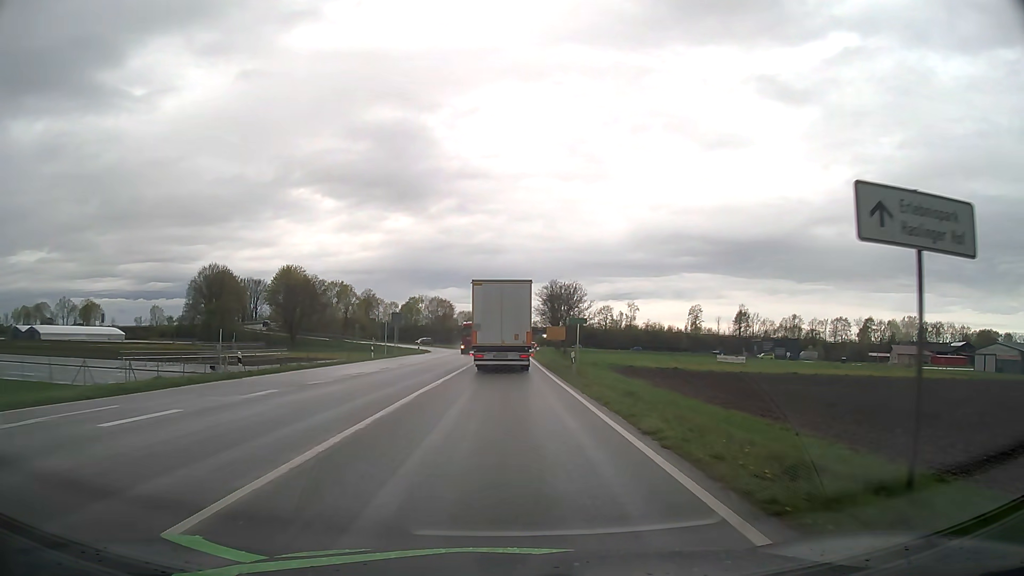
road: primary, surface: asphalt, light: Day
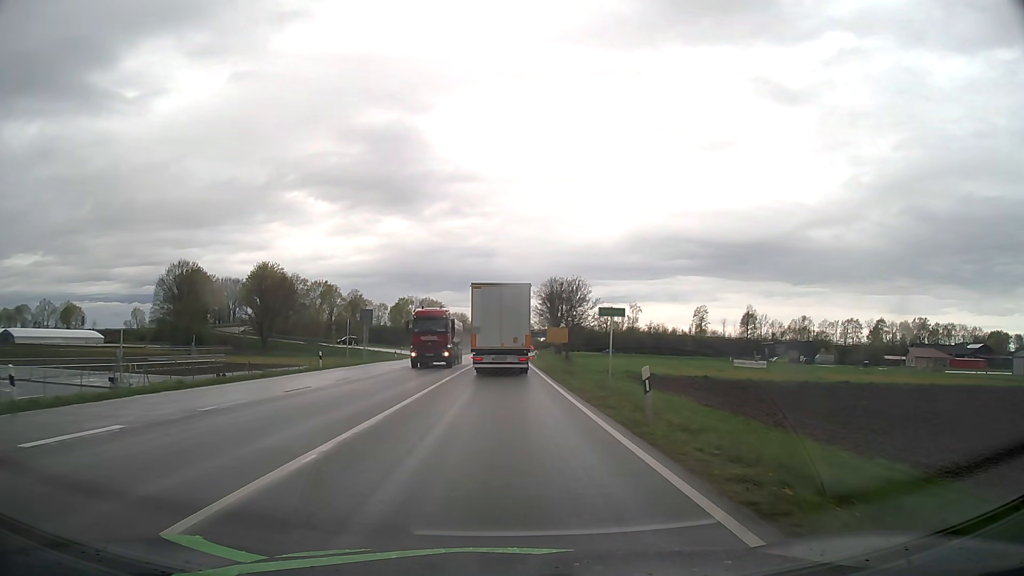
(0.0, +14.1) m; 0°
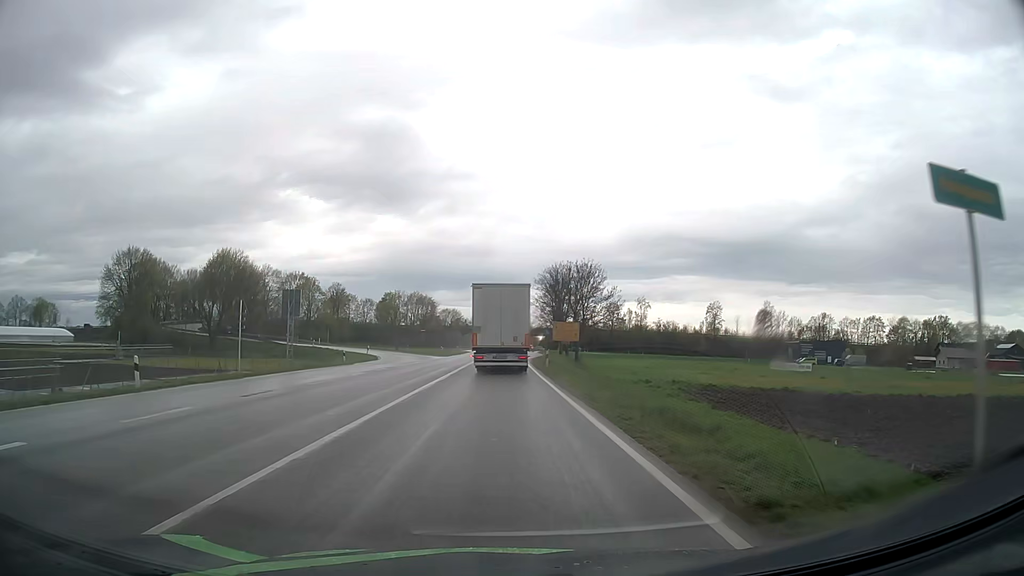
(+0.1, +21.0) m; +1°
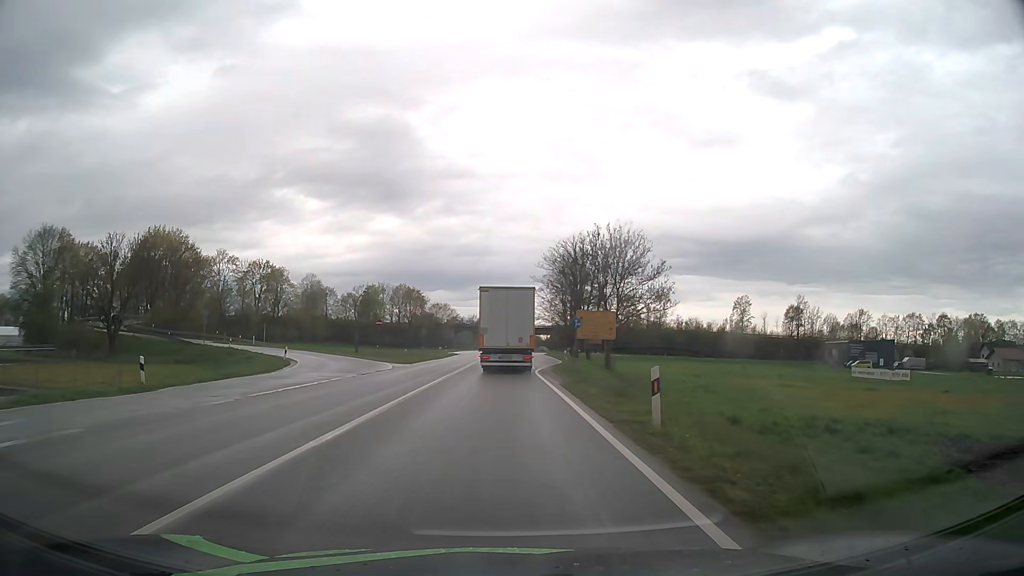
(-0.1, +28.6) m; 0°
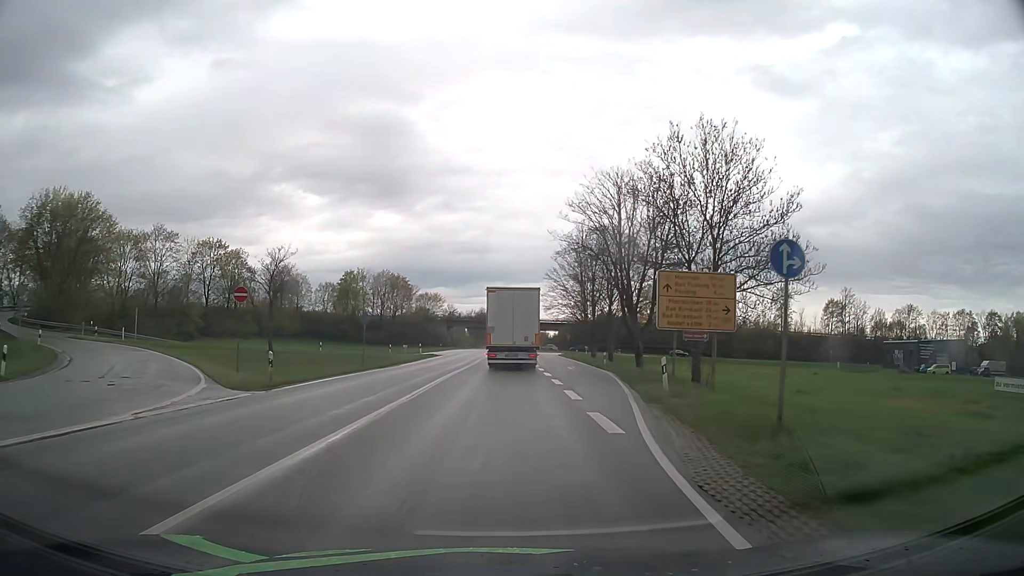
(-0.1, +29.6) m; 0°
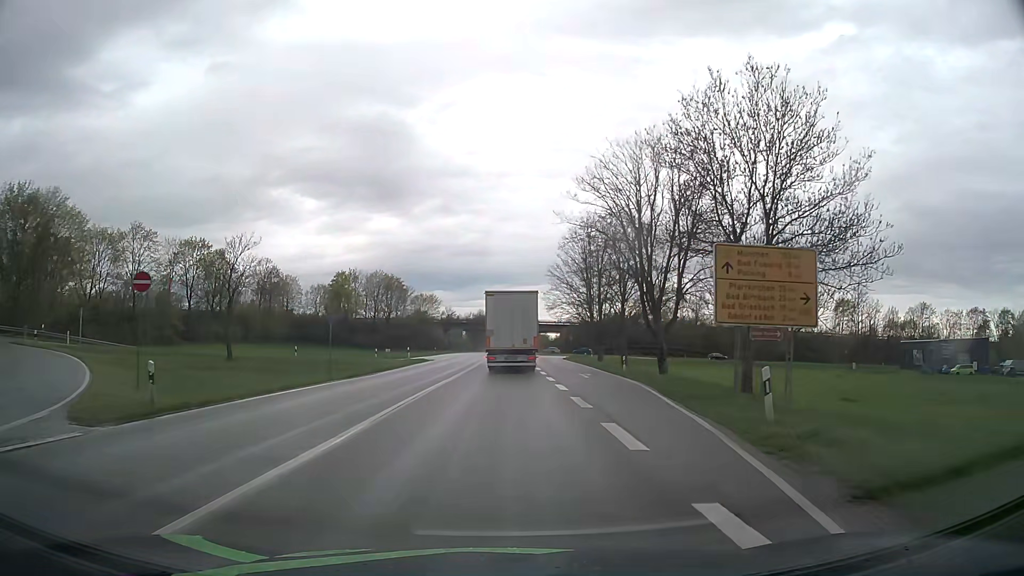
(0.0, +7.6) m; 0°
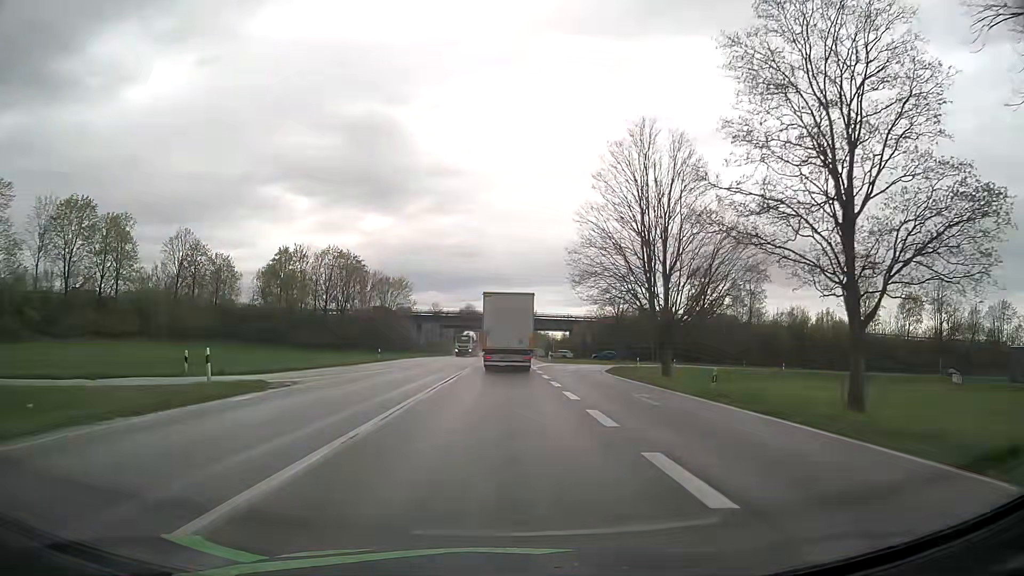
(0.0, +39.2) m; 0°
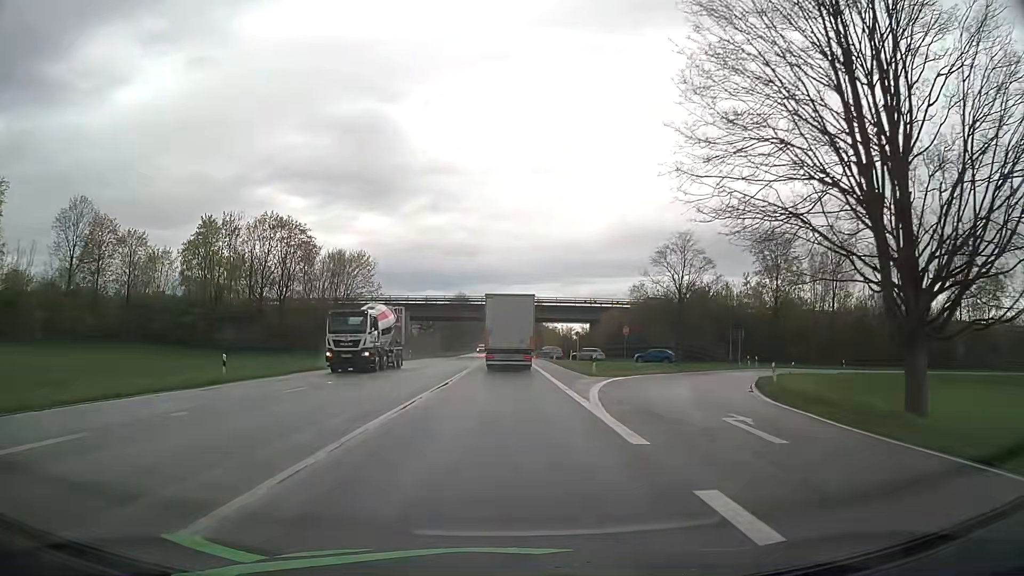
(+0.1, +32.4) m; 0°
(0, +10) (0, +20) (0, +30) (0, +40) (0, +50) (0, +60) (0, +70) (0, +80) (0, +90) (0, +100) m
